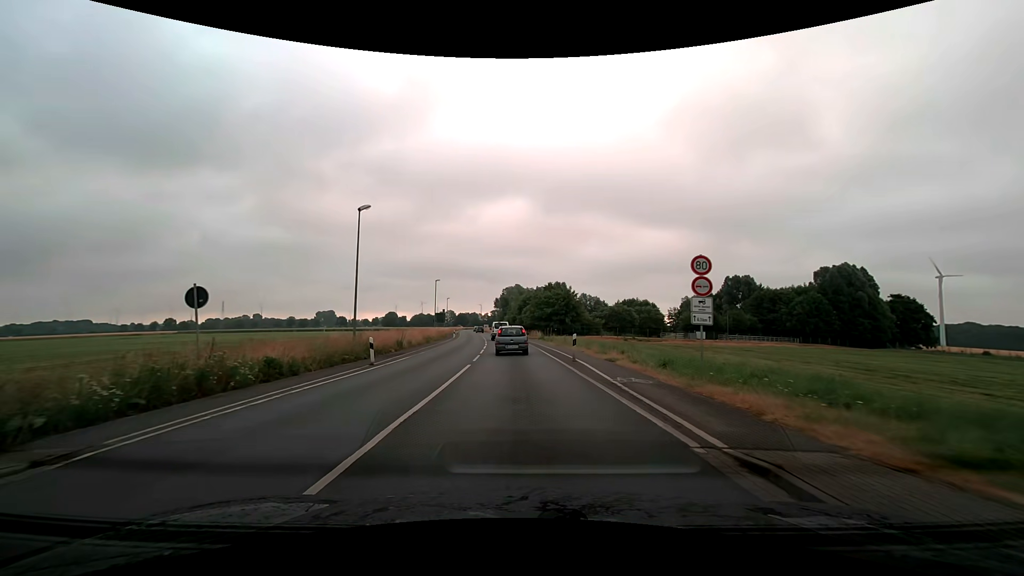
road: secondary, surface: asphalt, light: Day
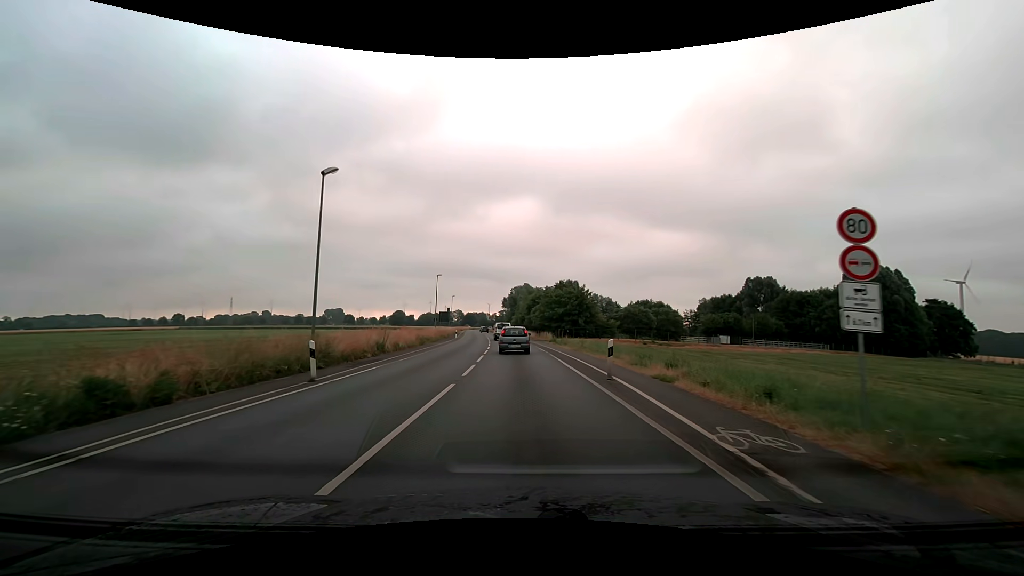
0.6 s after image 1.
(-0.1, +6.5) m; -2°
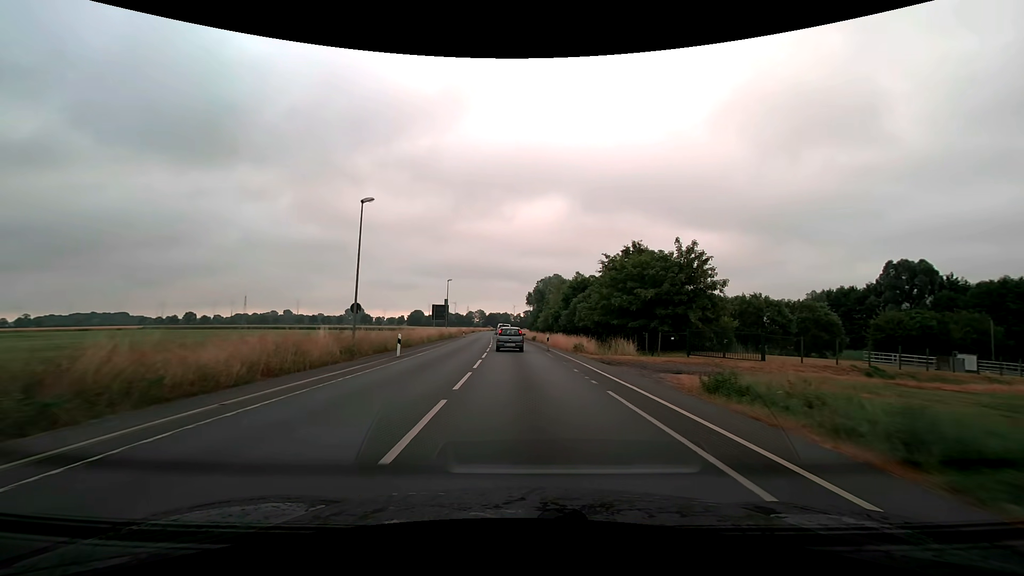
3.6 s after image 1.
(-1.3, +40.0) m; -3°
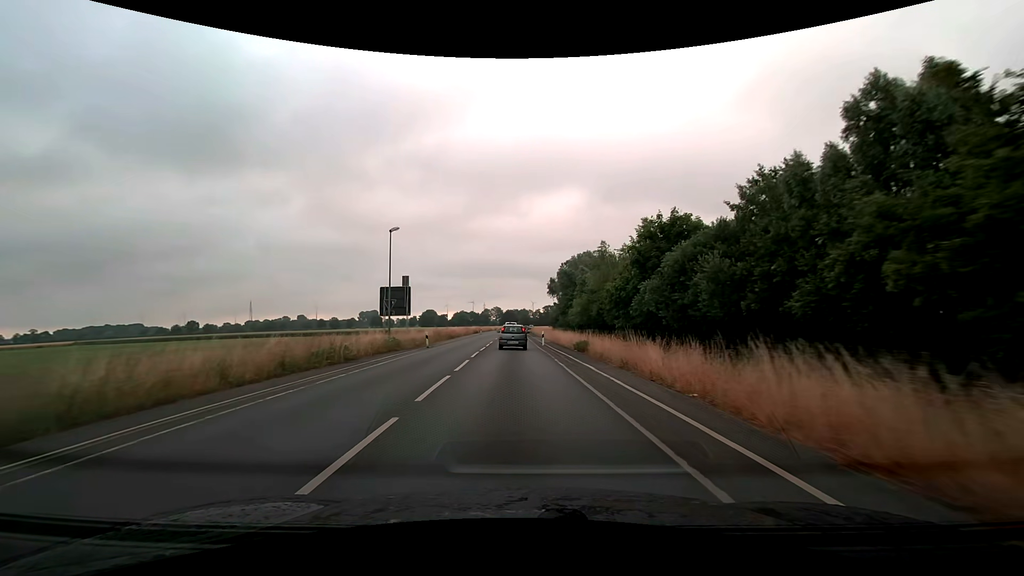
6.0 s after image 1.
(-0.6, +38.4) m; -2°
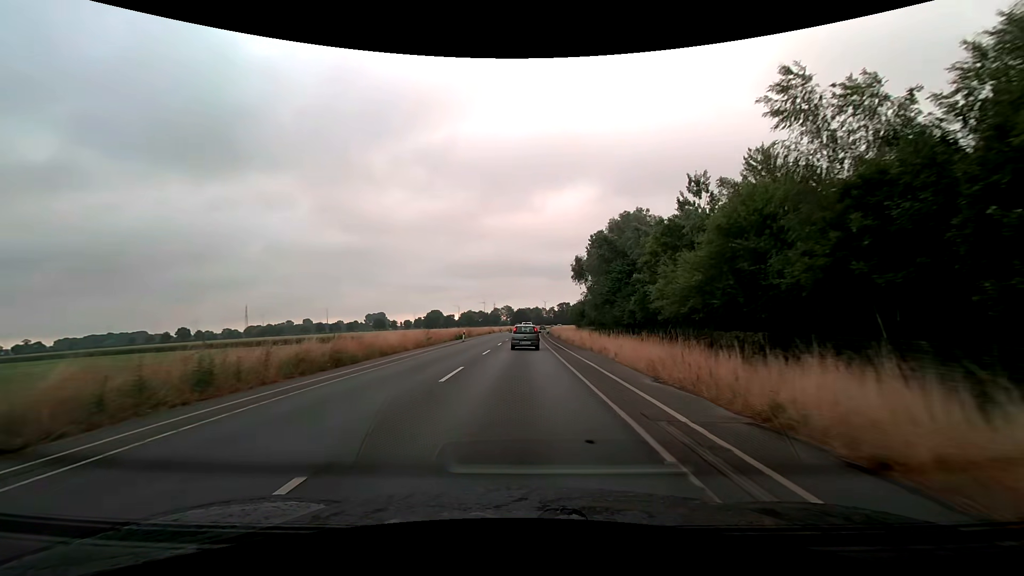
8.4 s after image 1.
(-0.7, +39.1) m; -2°
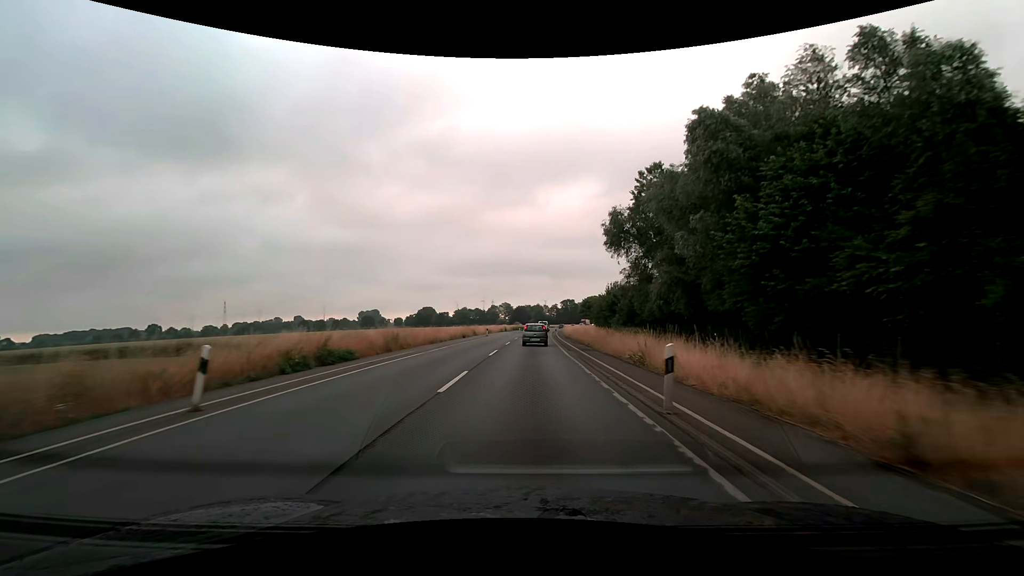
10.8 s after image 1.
(-0.1, +38.4) m; 0°
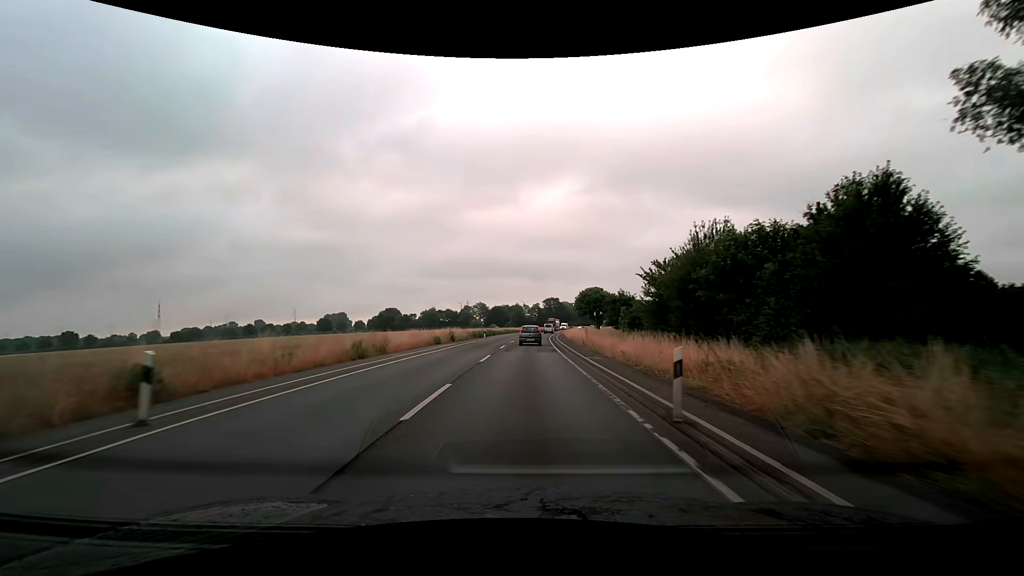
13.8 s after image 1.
(+1.2, +51.0) m; +3°
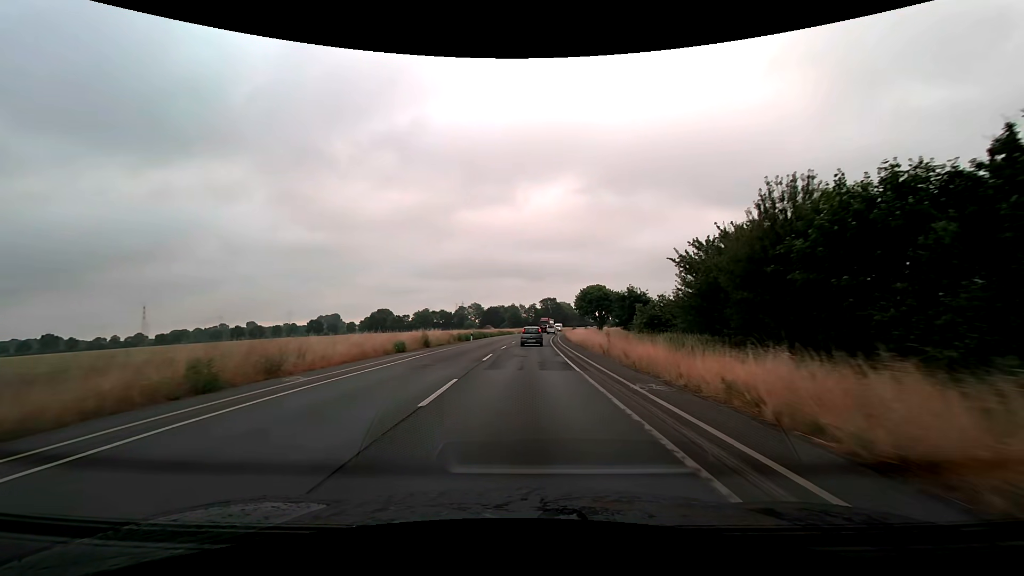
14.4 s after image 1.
(0.0, +10.7) m; +1°
(0, +10) (0, +20) (0, +30) (+1, +40) (+1, +50) (+1, +60) (+2, +70) (+3, +80) (+3, +90) (+4, +100) m
